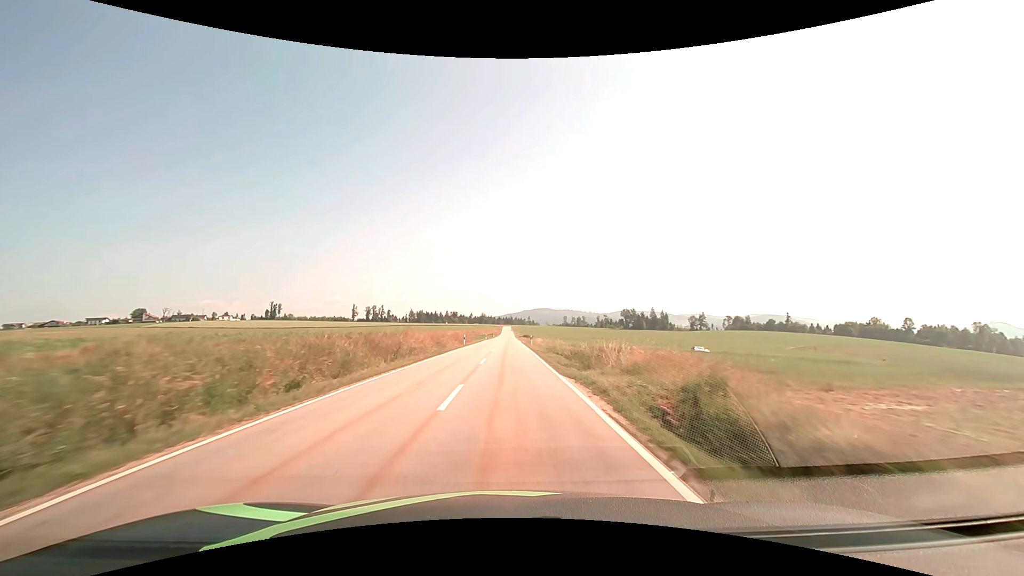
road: tertiary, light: Day
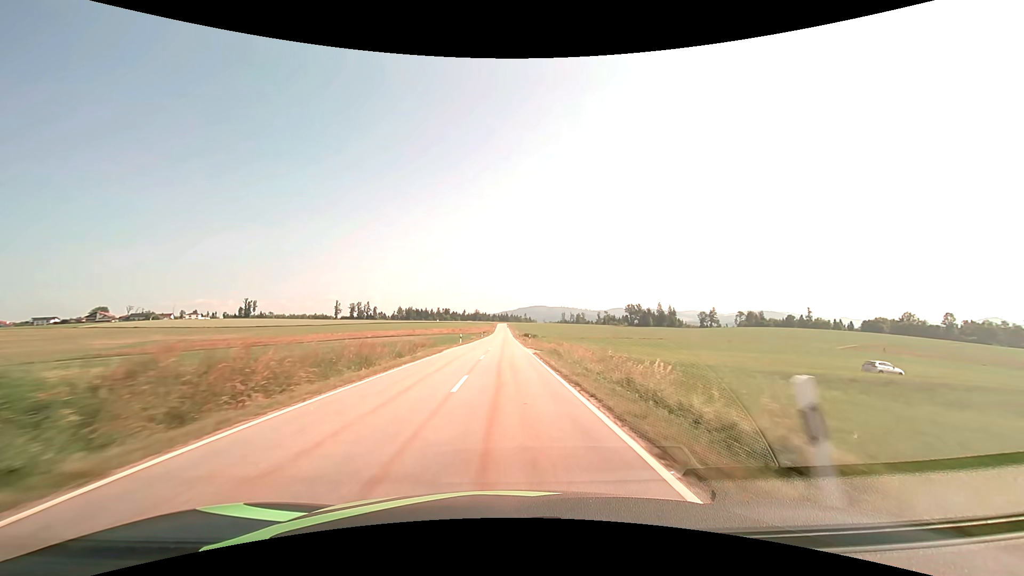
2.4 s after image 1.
(+0.2, +47.5) m; +1°
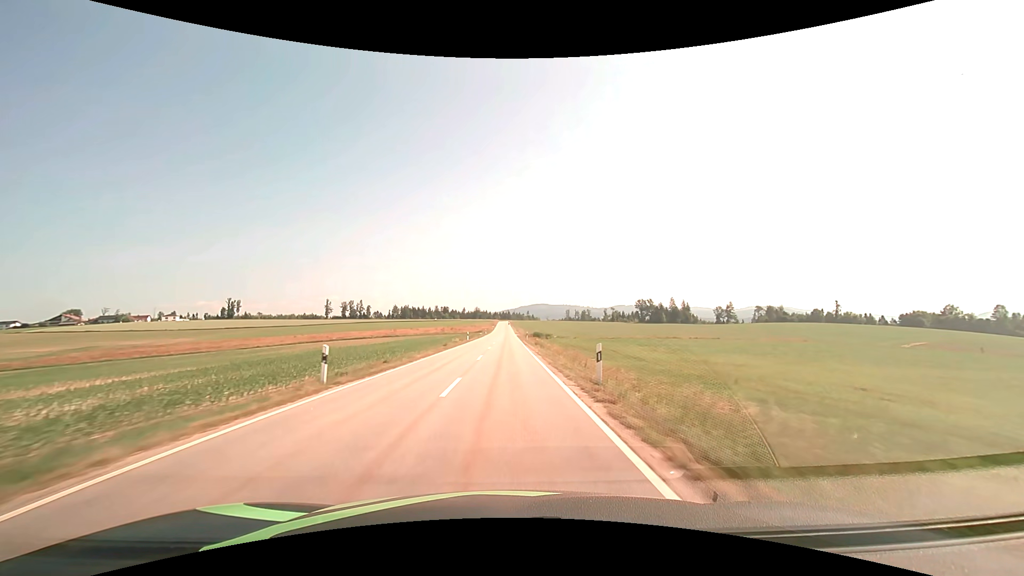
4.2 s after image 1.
(0.0, +38.5) m; 0°
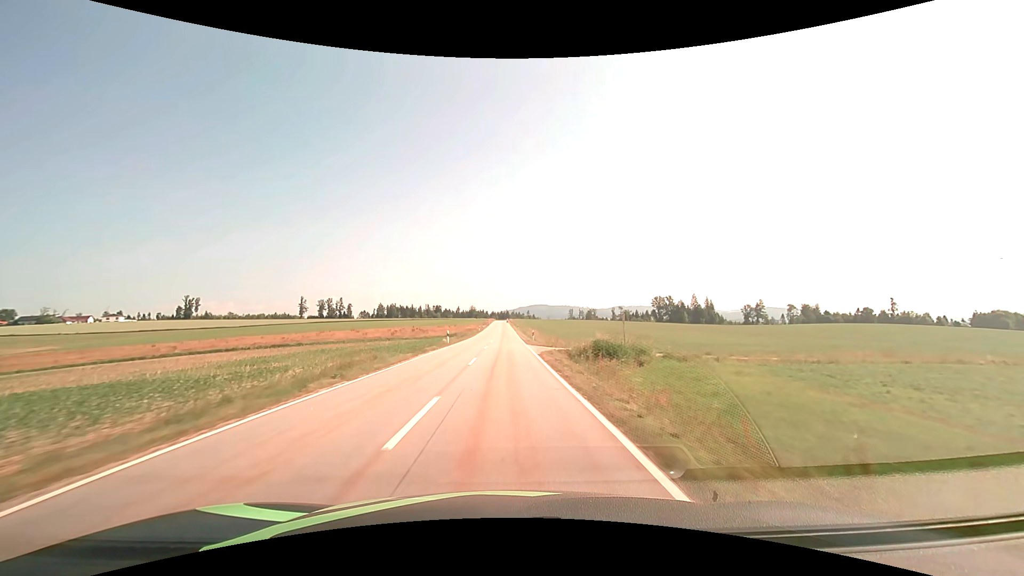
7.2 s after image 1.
(0.0, +66.6) m; 0°
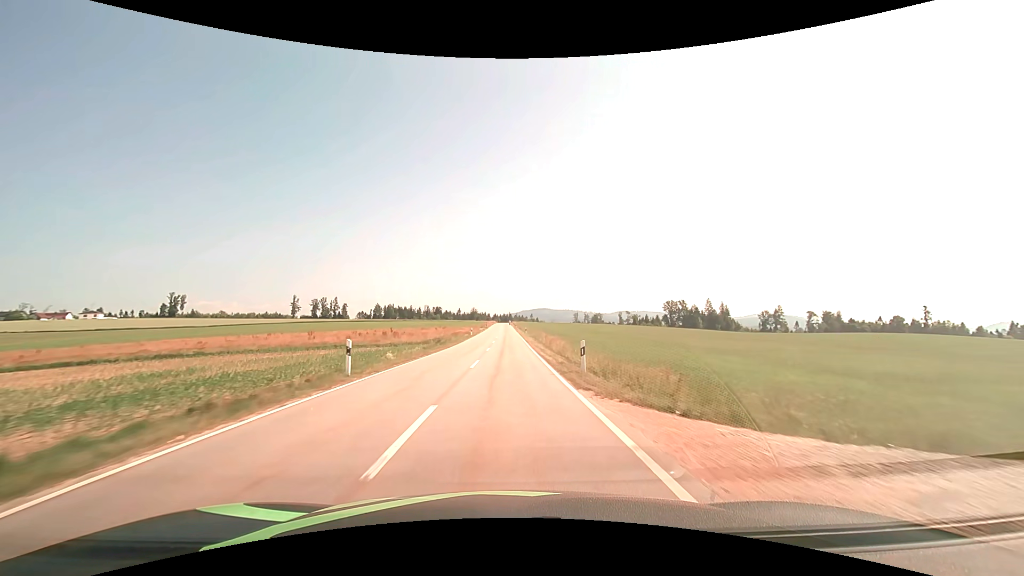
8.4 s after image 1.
(-0.1, +25.9) m; 0°
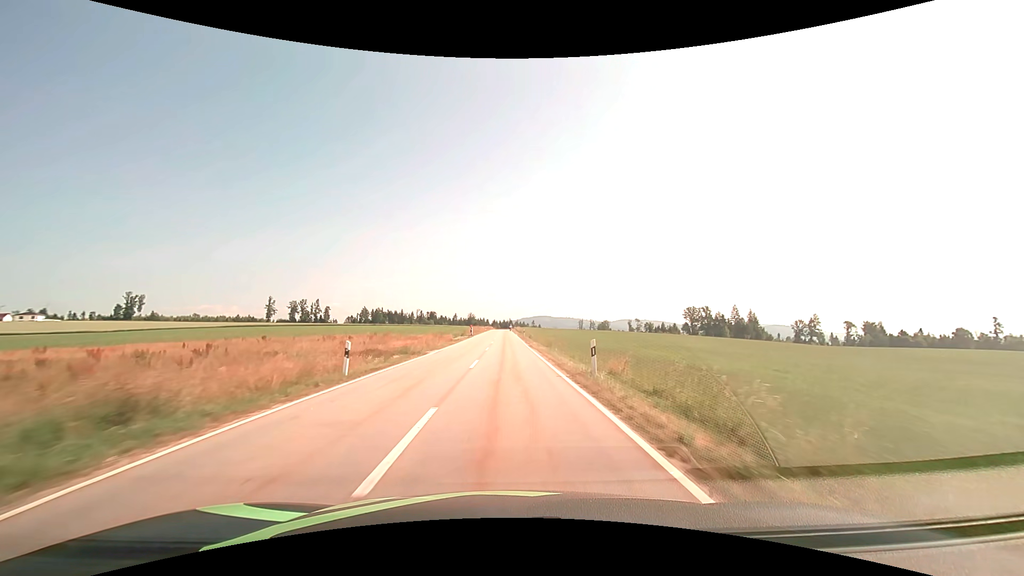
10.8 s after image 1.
(-0.1, +50.2) m; 0°
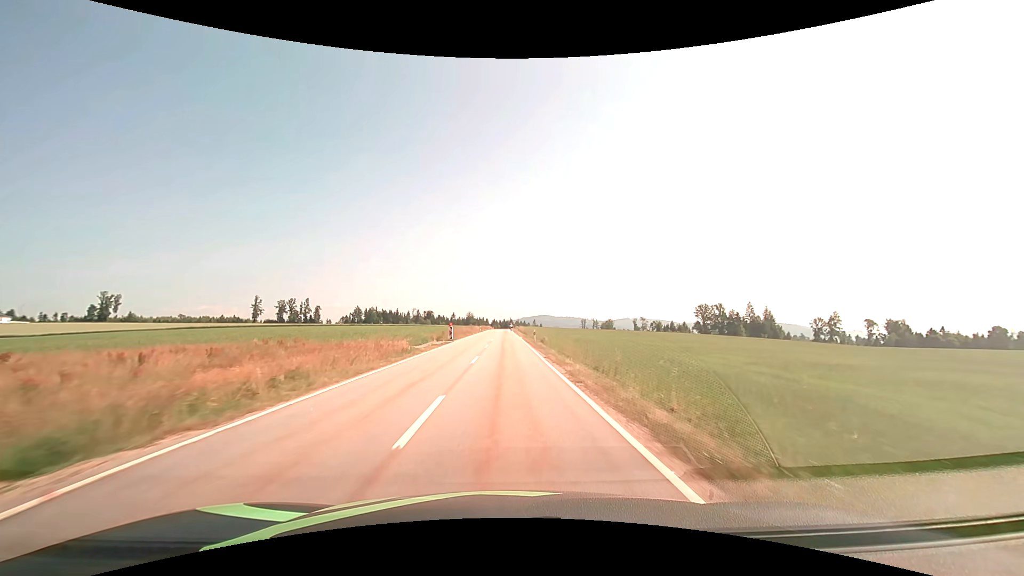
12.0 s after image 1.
(0.0, +23.5) m; 0°
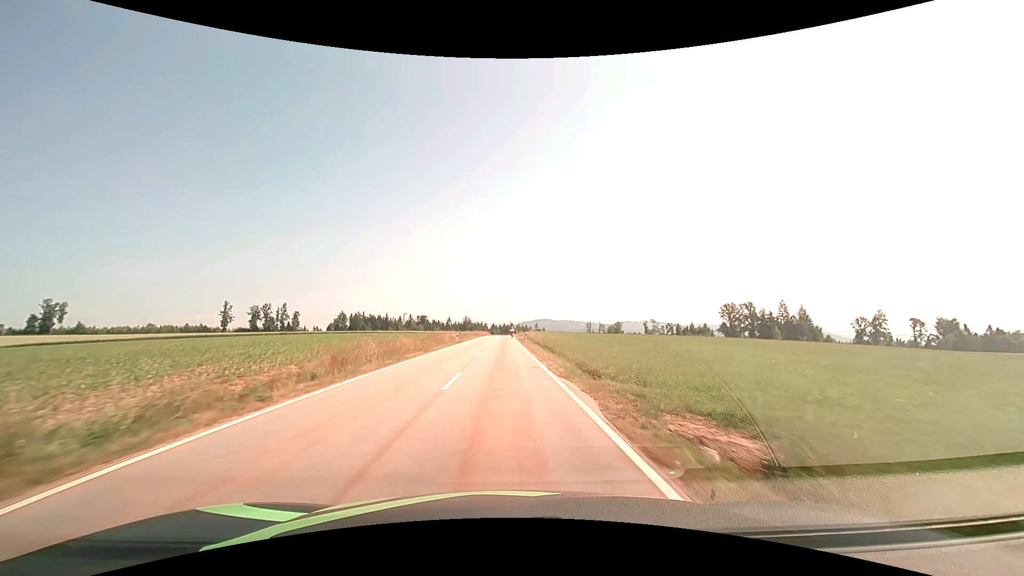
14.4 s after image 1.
(0.0, +43.7) m; 0°
(0, +10) (0, +20) (0, +30) (0, +40) (0, +50) (0, +60) (0, +70) (0, +80) (0, +90) (0, +100) m
